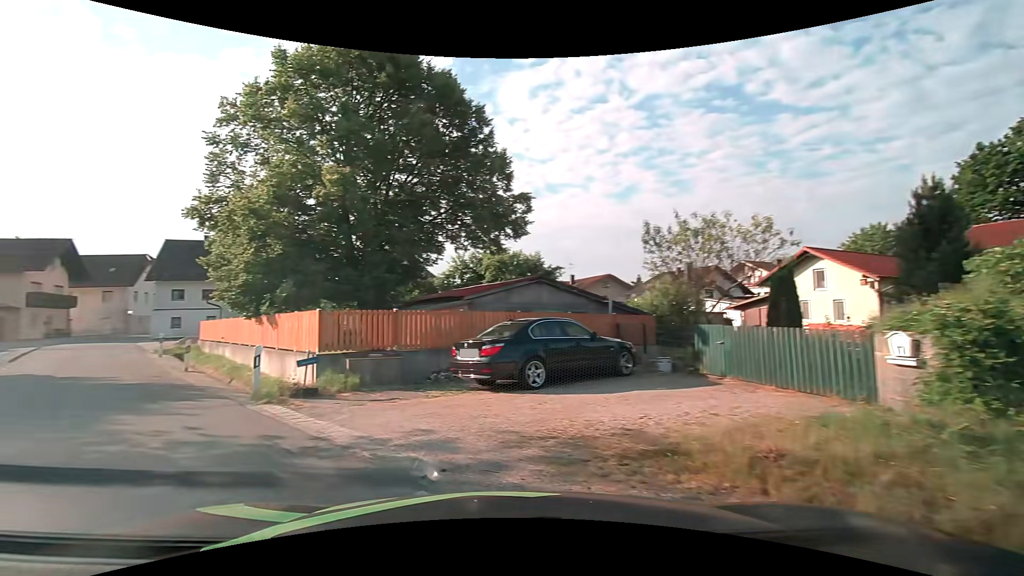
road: residential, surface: asphalt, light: Day
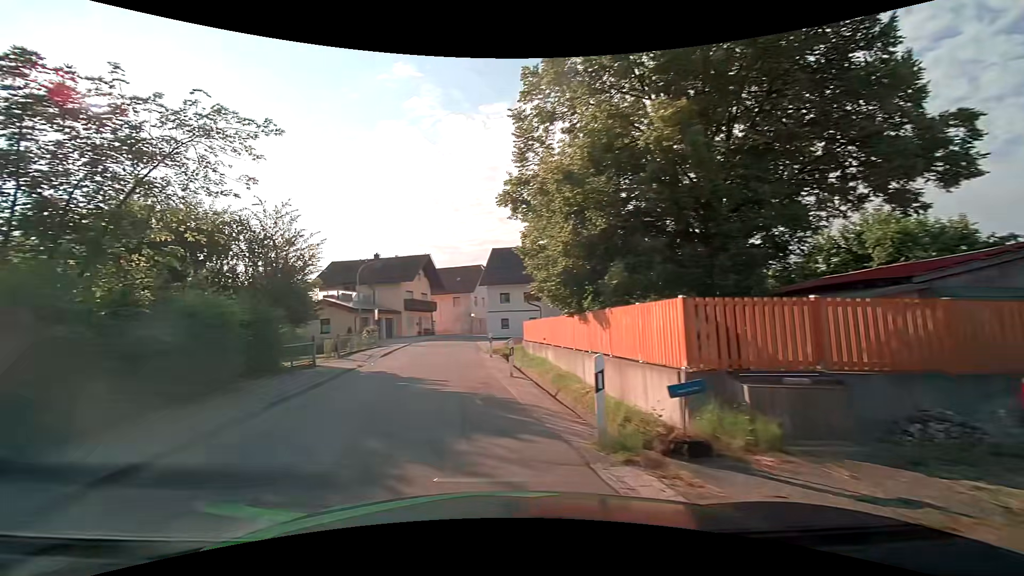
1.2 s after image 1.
(-1.8, +5.1) m; -35°
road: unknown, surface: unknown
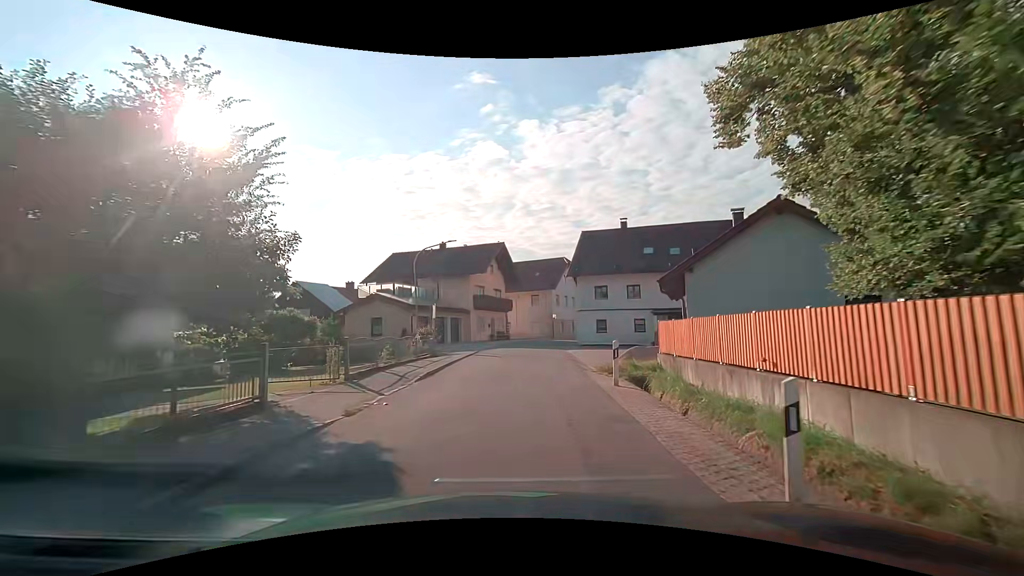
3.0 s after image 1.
(-1.5, +10.8) m; -9°
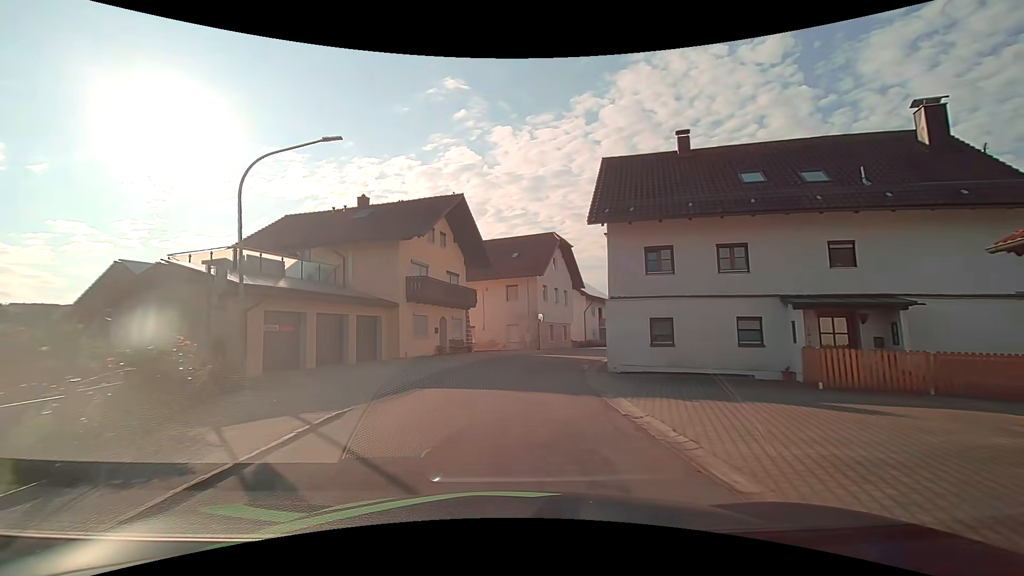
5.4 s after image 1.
(+0.6, +19.5) m; +3°
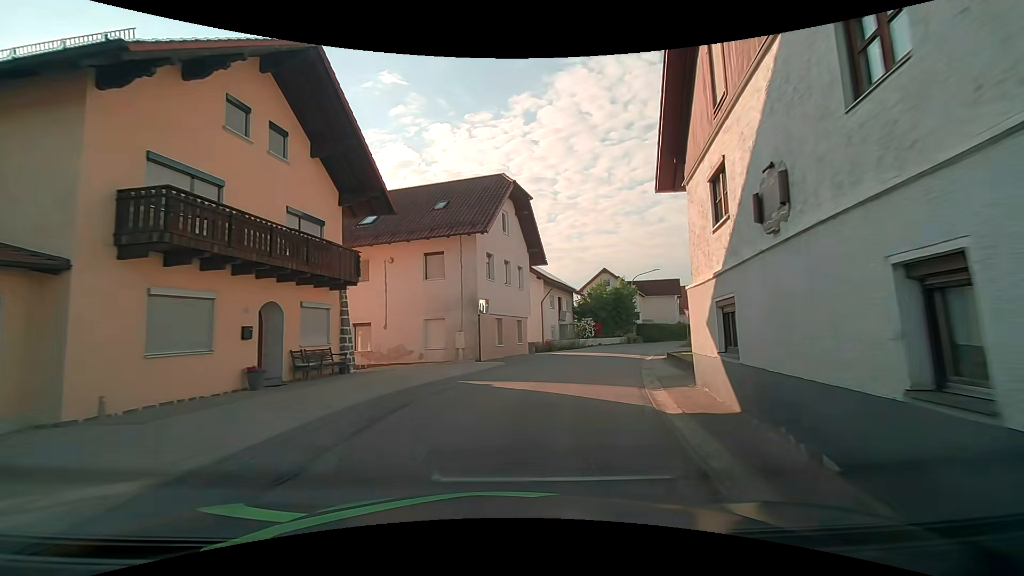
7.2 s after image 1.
(+0.6, +15.7) m; +7°
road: tertiary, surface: asphalt
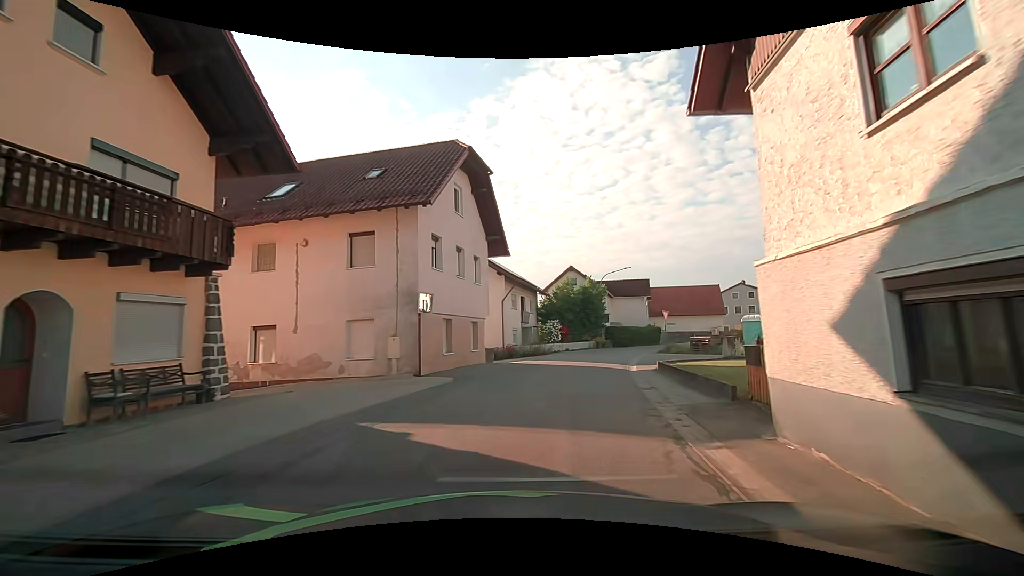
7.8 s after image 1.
(+0.2, +5.2) m; +3°
